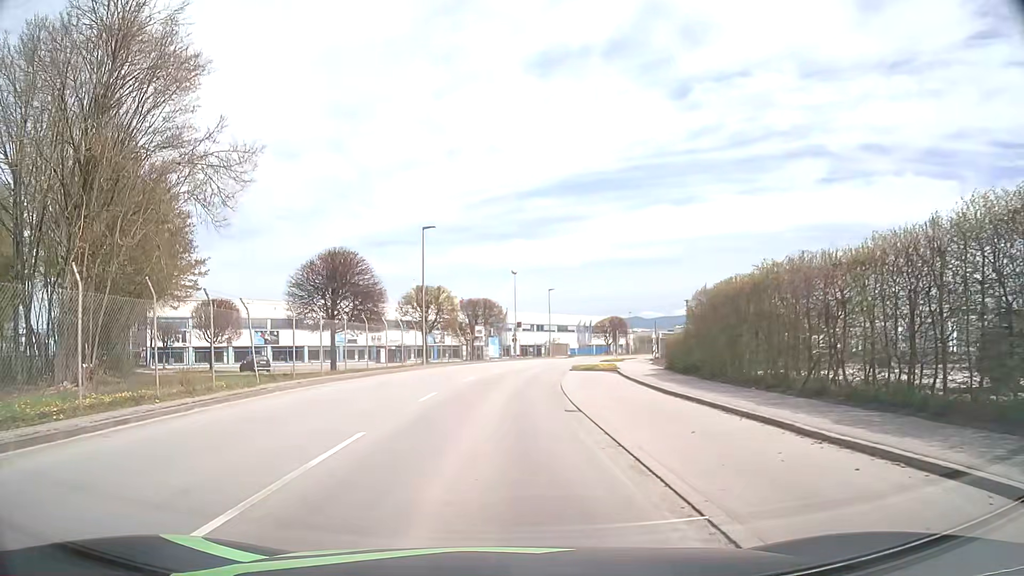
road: tertiary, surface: asphalt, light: Day
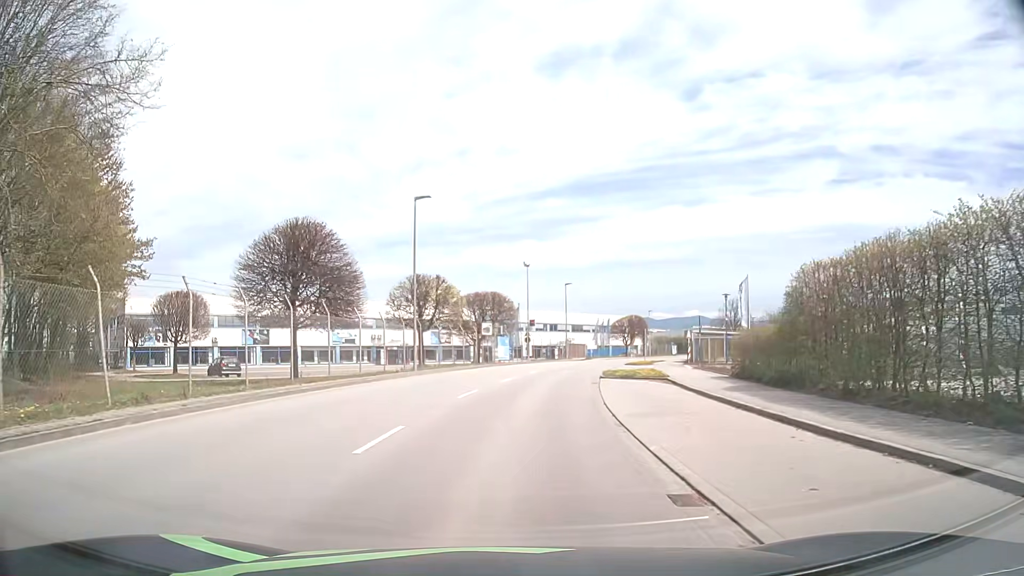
(-0.1, +8.5) m; -1°
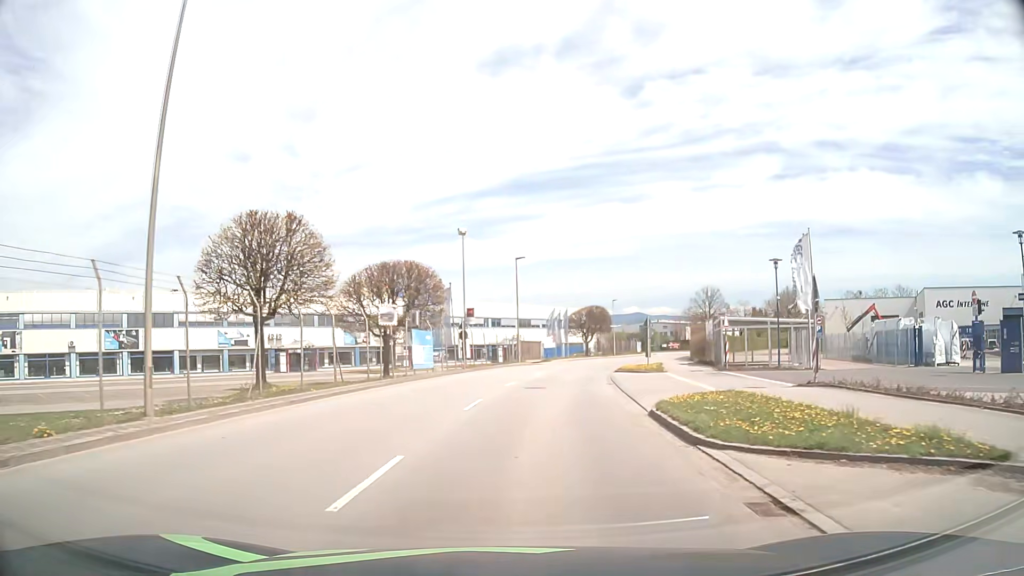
(+0.5, +20.9) m; +5°
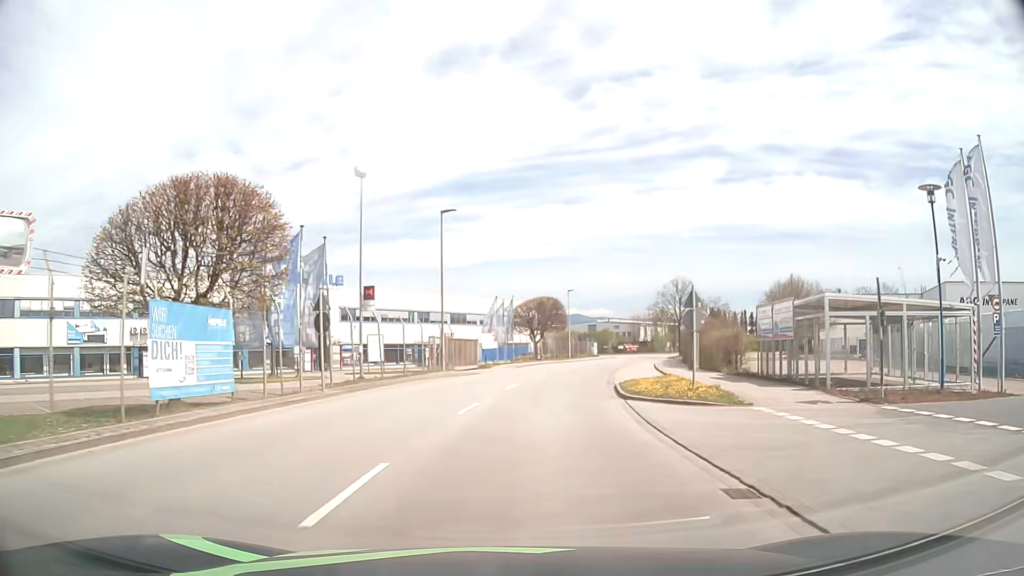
(+0.9, +18.6) m; +5°
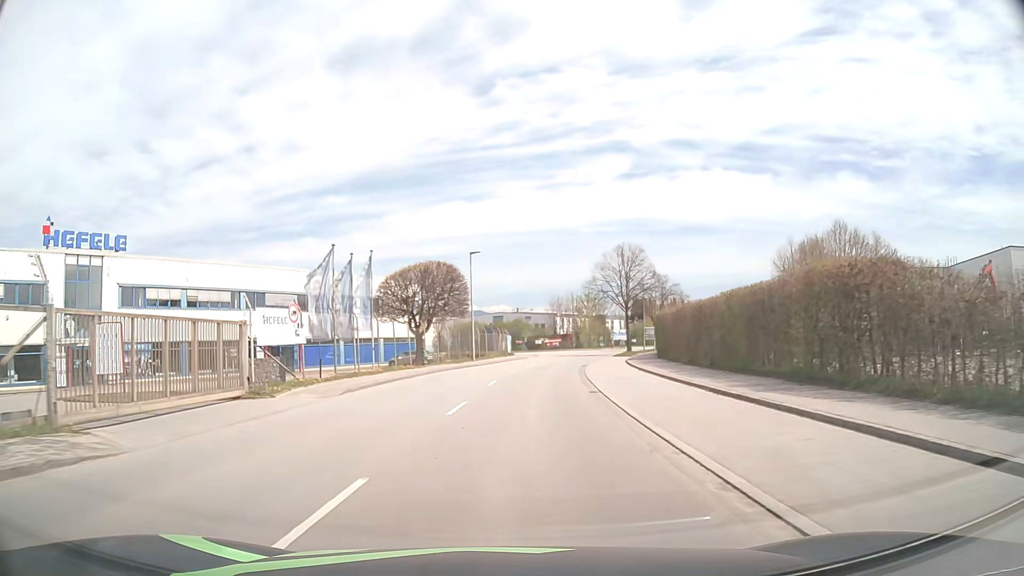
(+2.3, +28.0) m; +9°
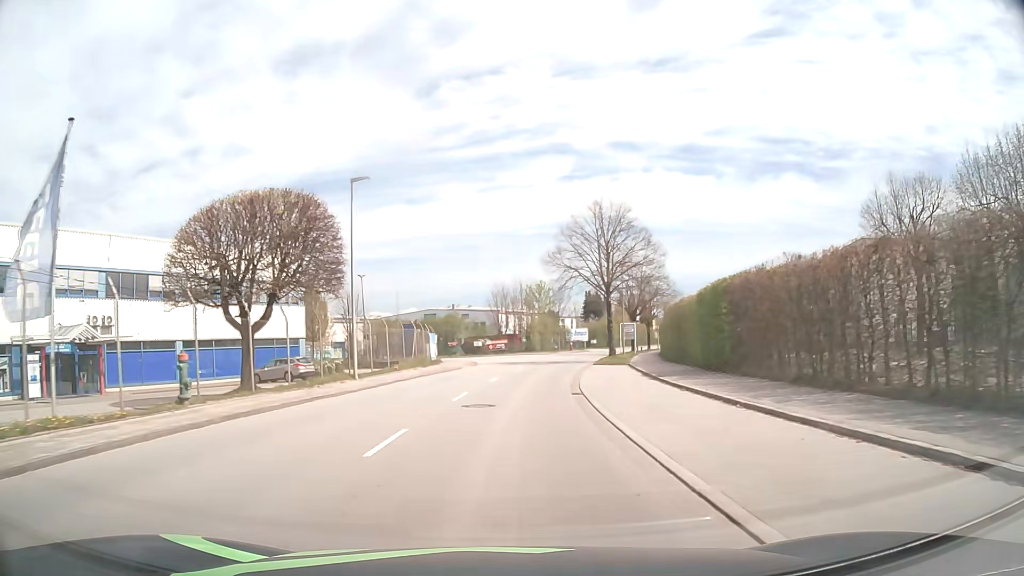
(+1.0, +22.7) m; +5°
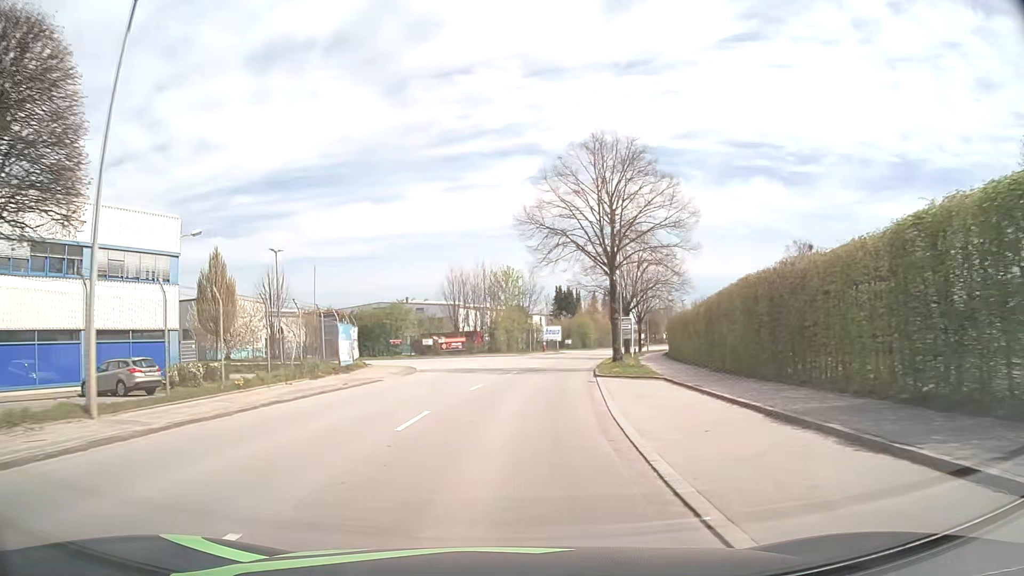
(+0.4, +15.6) m; +3°
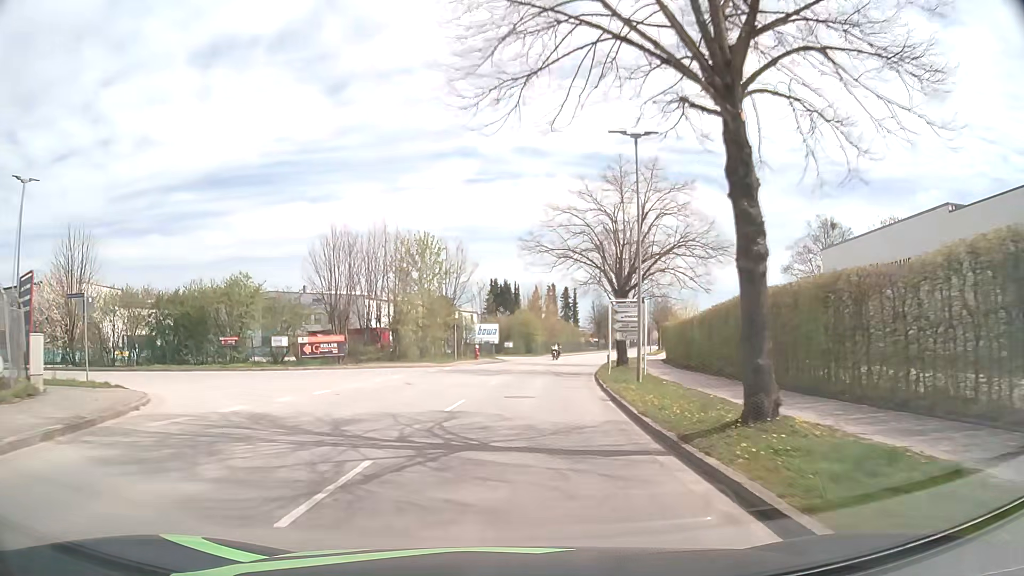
(+1.1, +23.5) m; +6°
(0, +10) (+1, +20) (+2, +30) (+3, +40) (+5, +50) (+8, +59) (+10, +69) (+13, +79) (+15, +88) (+18, +98) m
